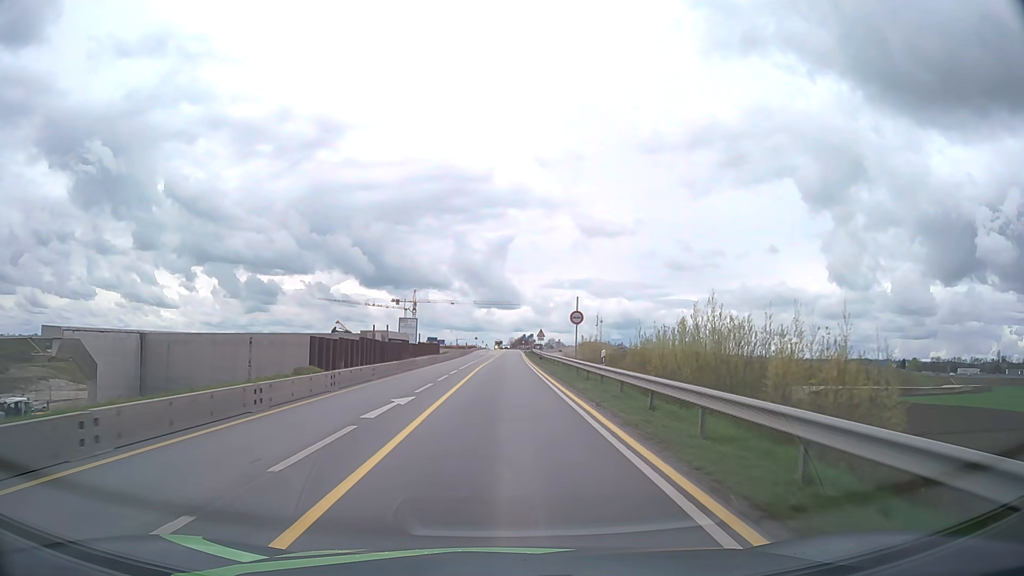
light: Day
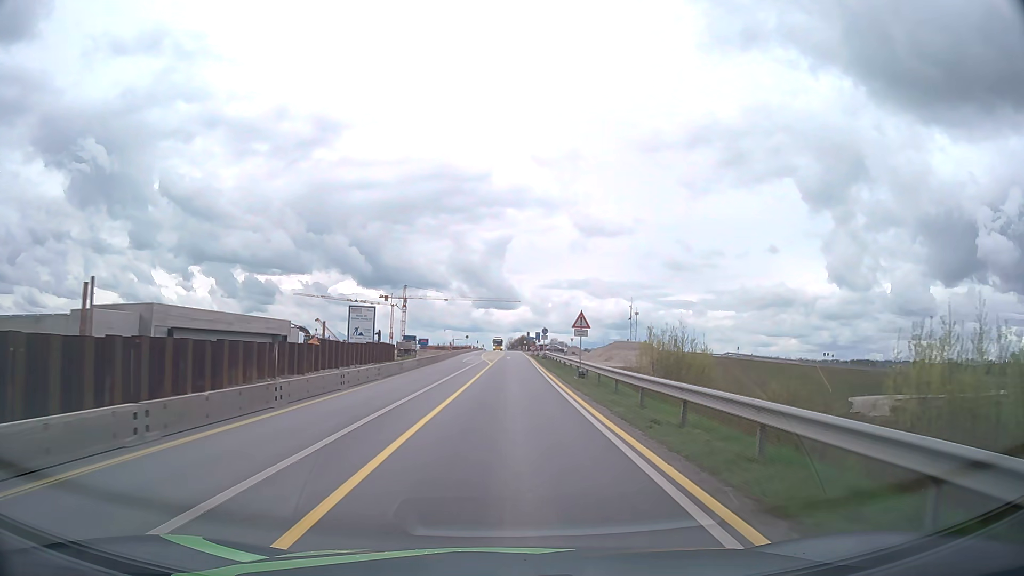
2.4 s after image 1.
(-0.1, +34.6) m; 0°
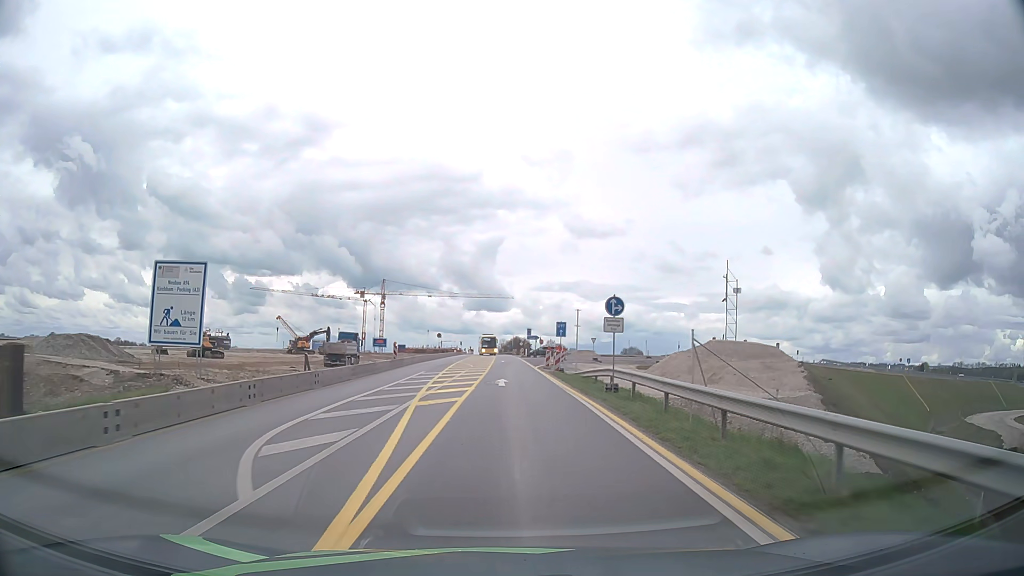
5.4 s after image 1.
(+0.3, +42.2) m; +1°
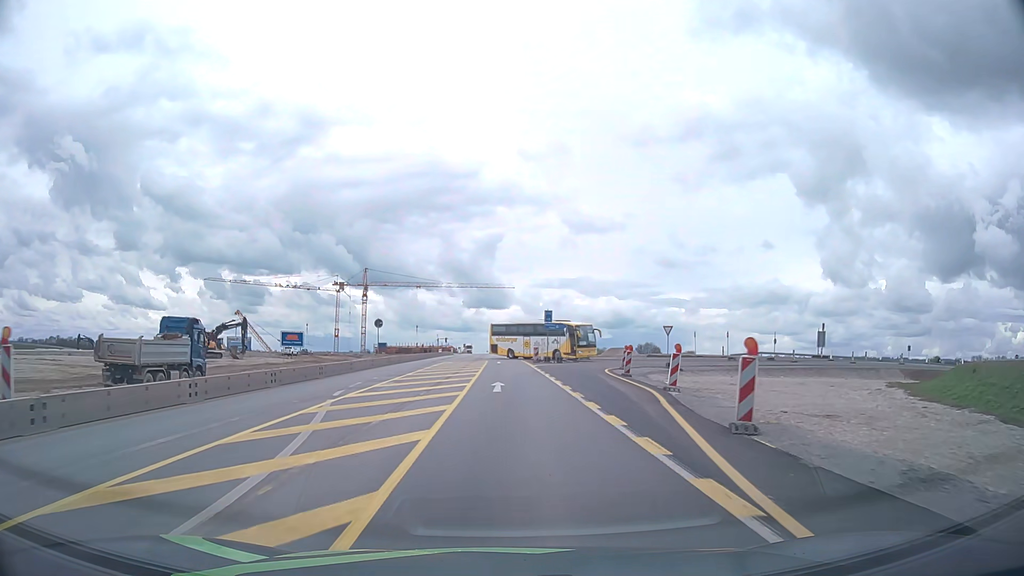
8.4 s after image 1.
(+0.1, +41.8) m; 0°
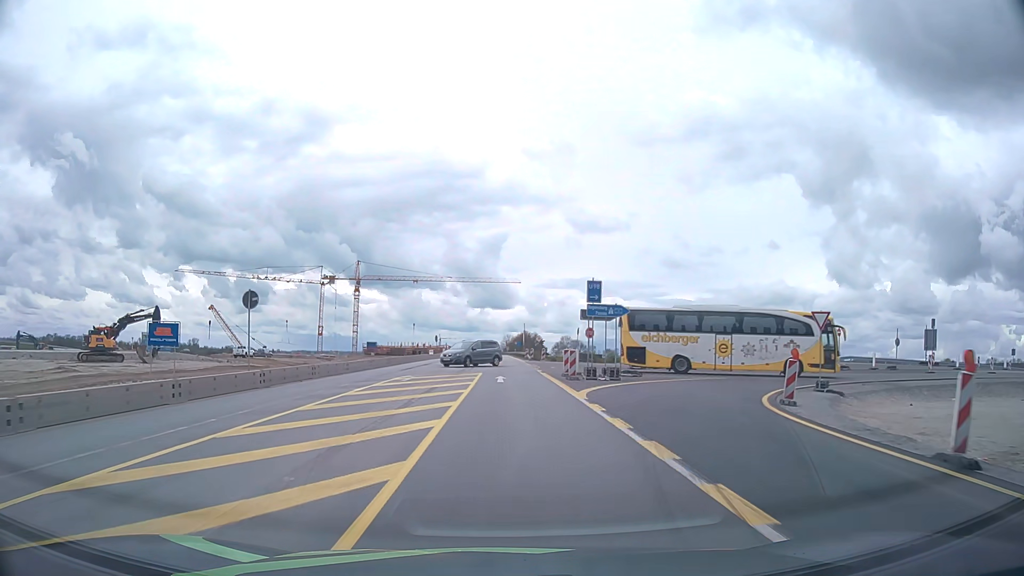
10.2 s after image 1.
(-0.1, +24.3) m; 0°
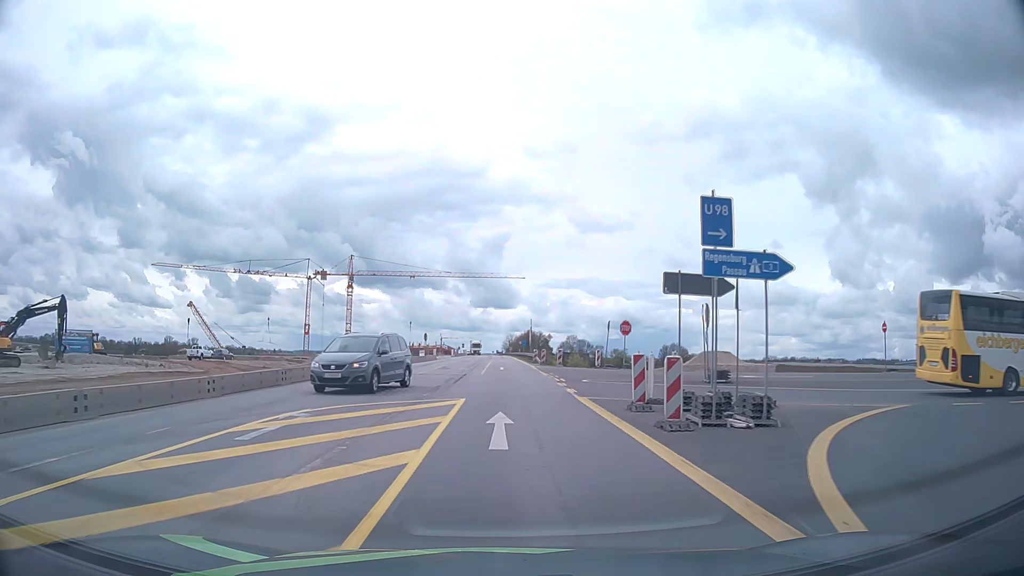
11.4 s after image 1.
(0.0, +15.9) m; 0°
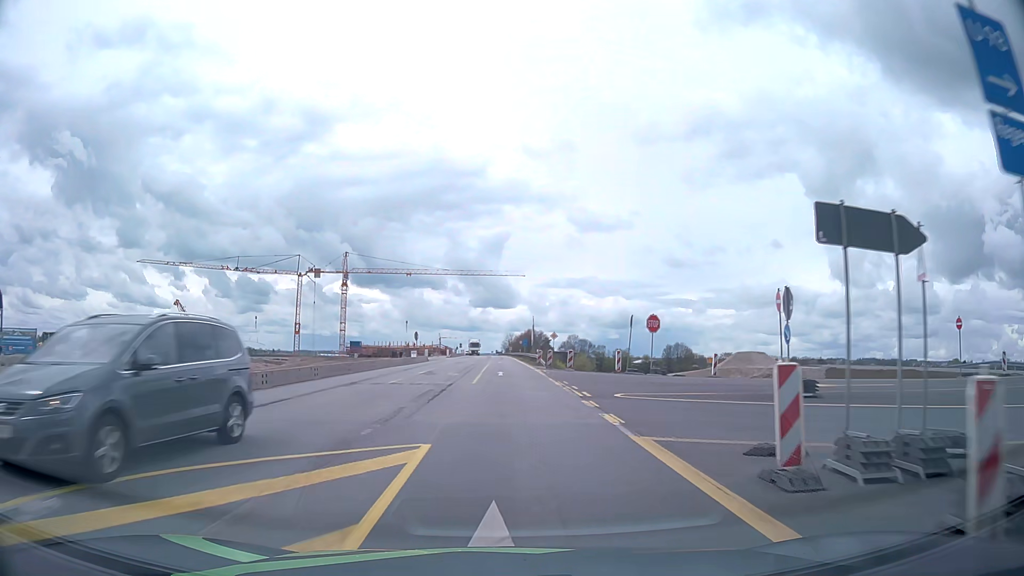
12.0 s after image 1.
(0.0, +7.9) m; 0°
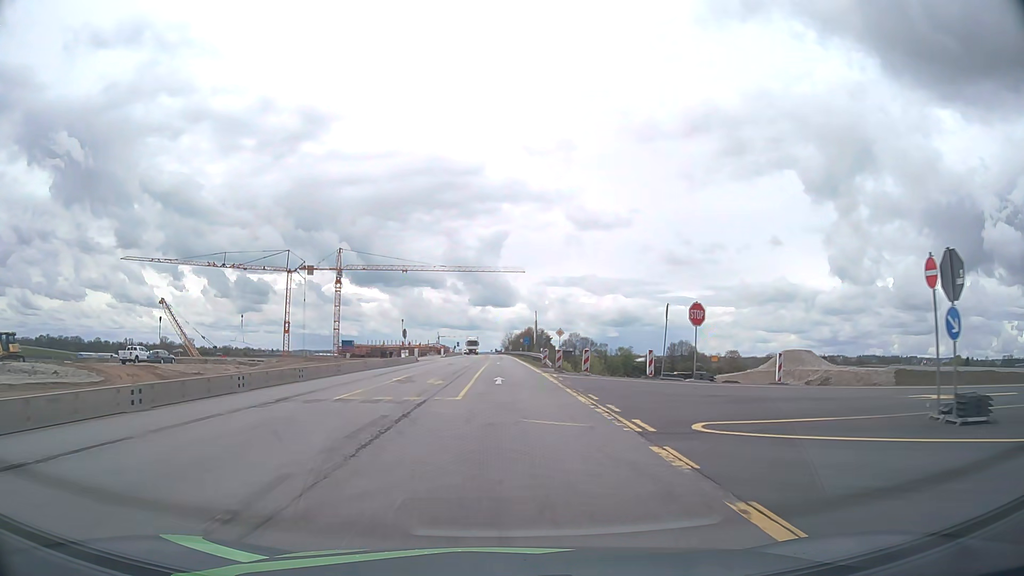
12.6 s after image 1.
(0.0, +7.9) m; 0°
(0, +10) (0, +20) (0, +30) (0, +40) (0, +50) (0, +60) (0, +70) (0, +80) (-1, +90) (-1, +100) m
